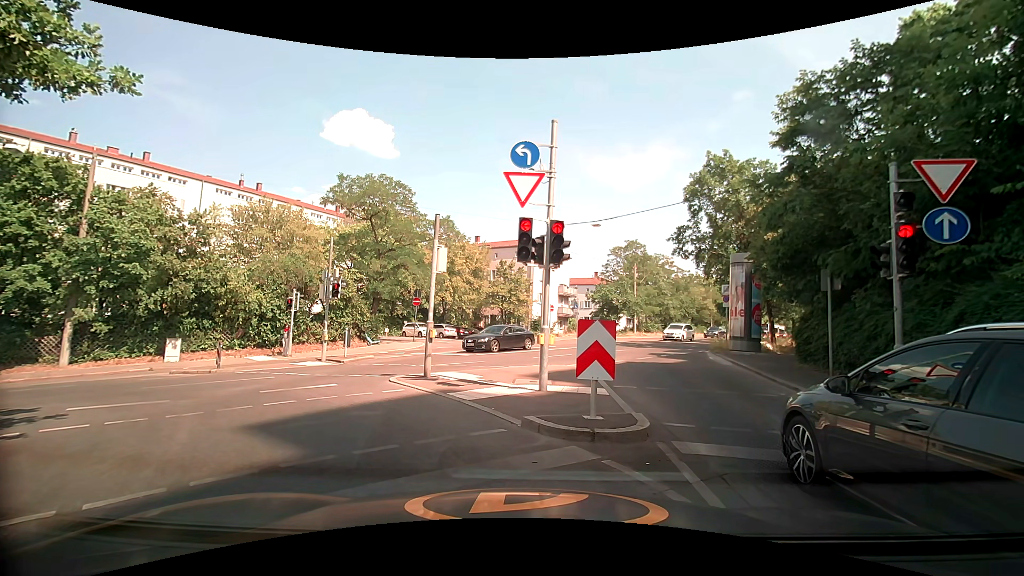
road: secondary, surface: asphalt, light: Day
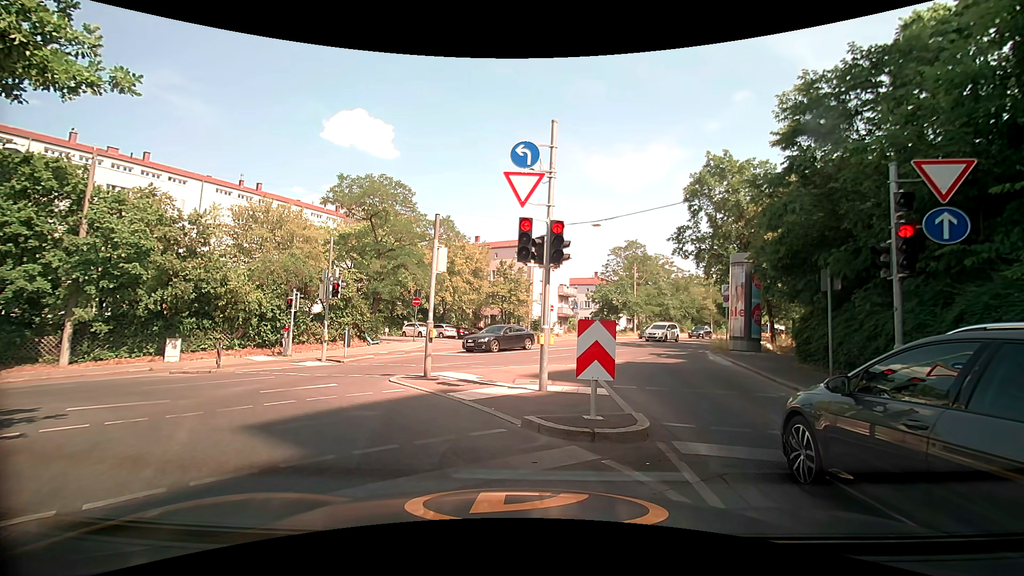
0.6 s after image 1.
(0.0, 0.0) m; 0°
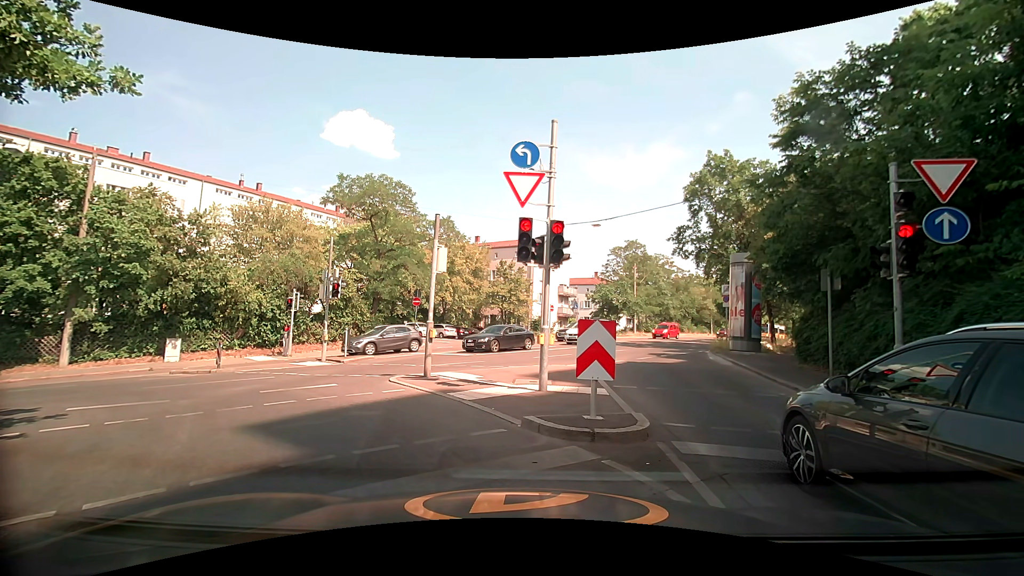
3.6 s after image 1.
(0.0, 0.0) m; 0°
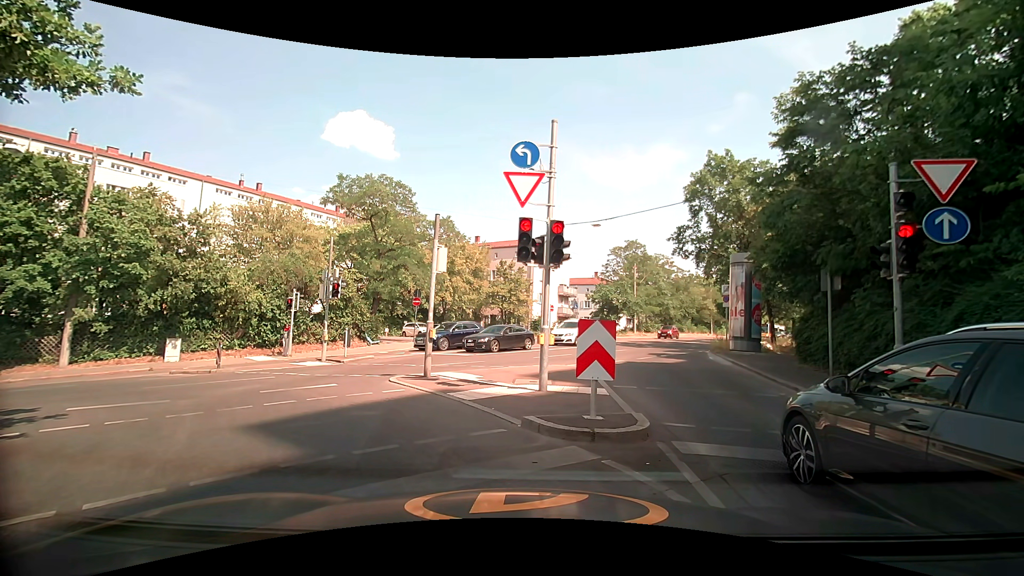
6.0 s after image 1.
(0.0, 0.0) m; 0°
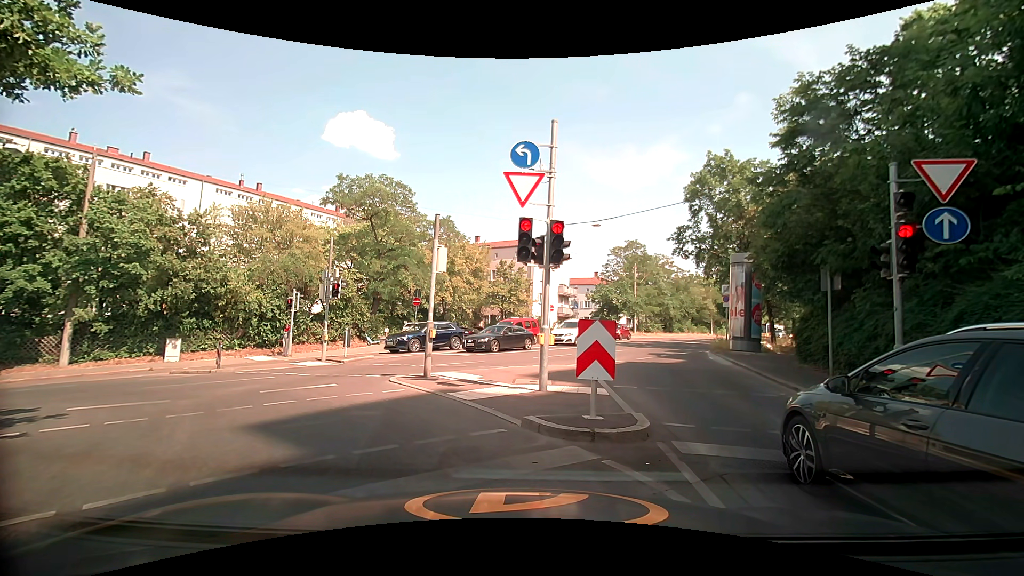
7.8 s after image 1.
(0.0, 0.0) m; 0°
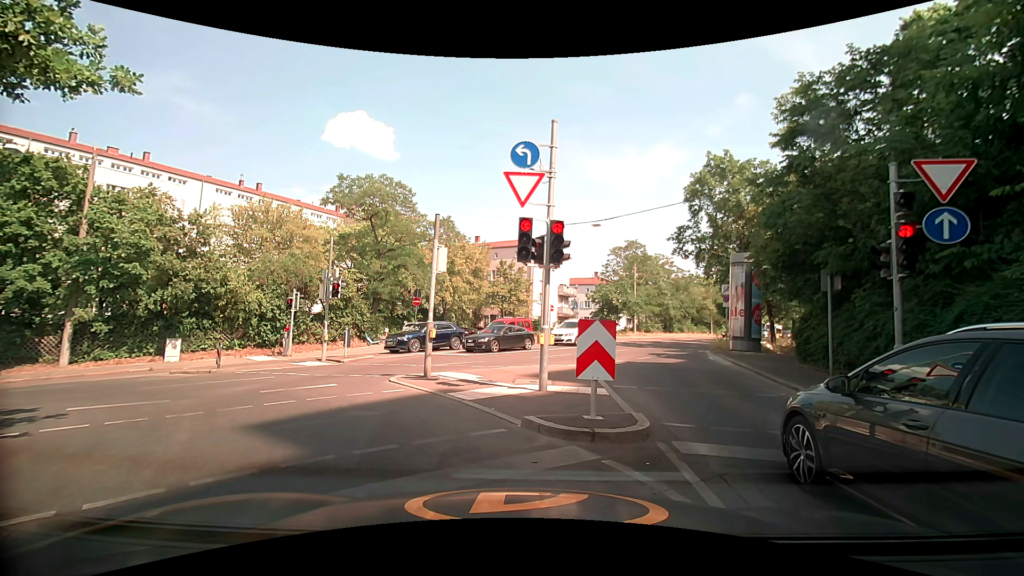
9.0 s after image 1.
(0.0, 0.0) m; 0°
